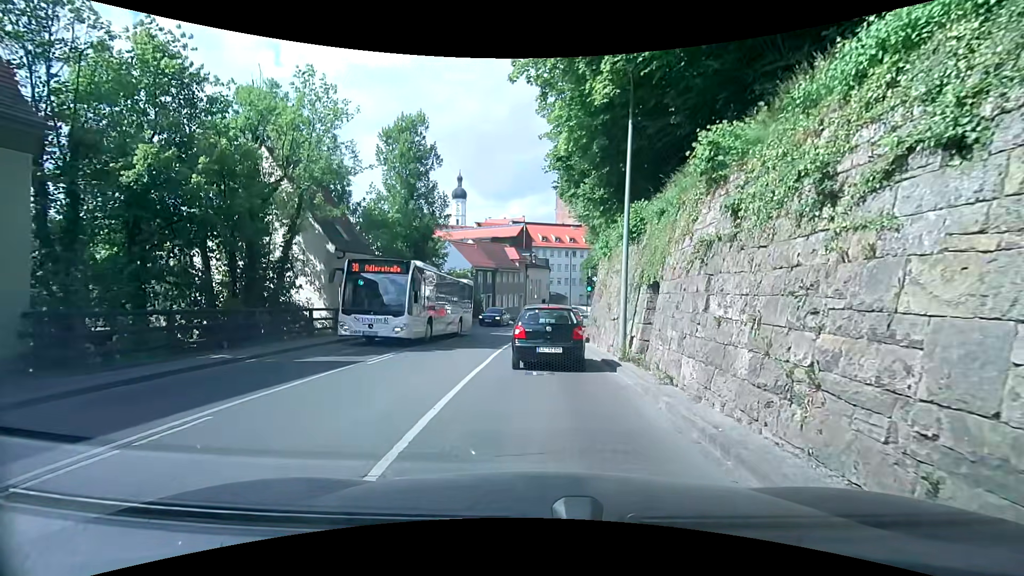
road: secondary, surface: asphalt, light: Day
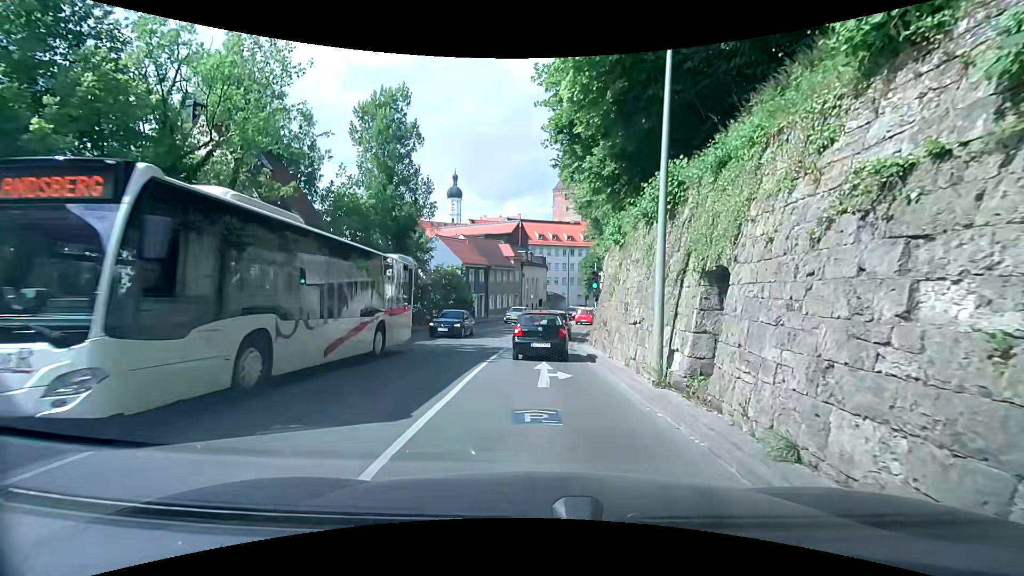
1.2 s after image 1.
(0.0, +4.2) m; -1°
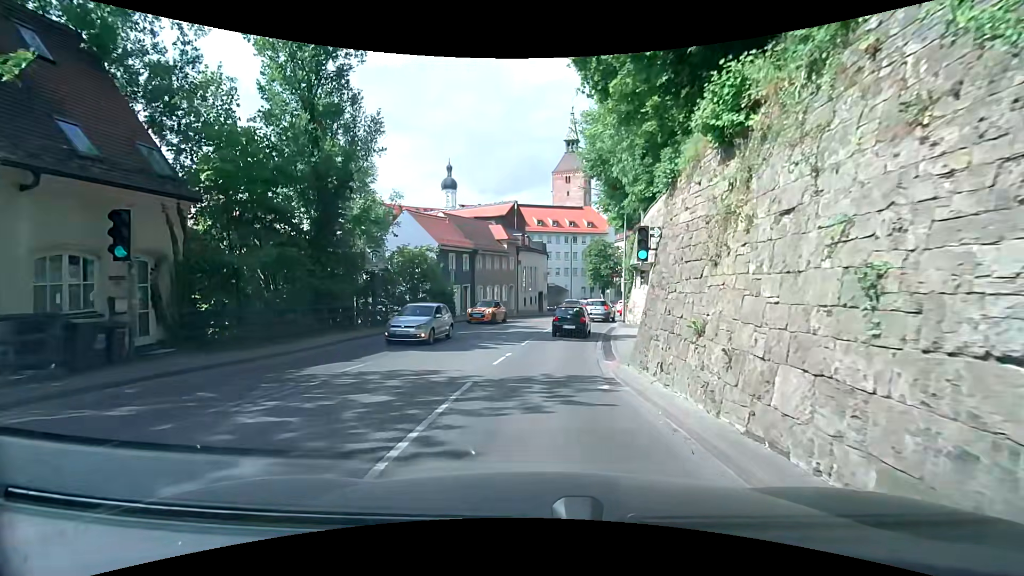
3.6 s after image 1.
(+0.4, +10.5) m; 0°
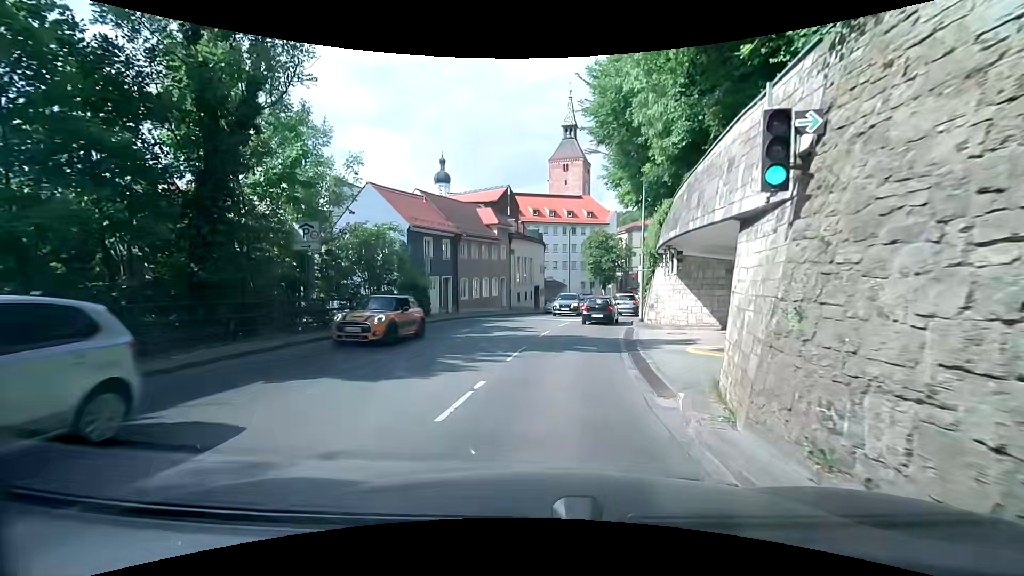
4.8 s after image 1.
(+0.2, +6.9) m; +1°
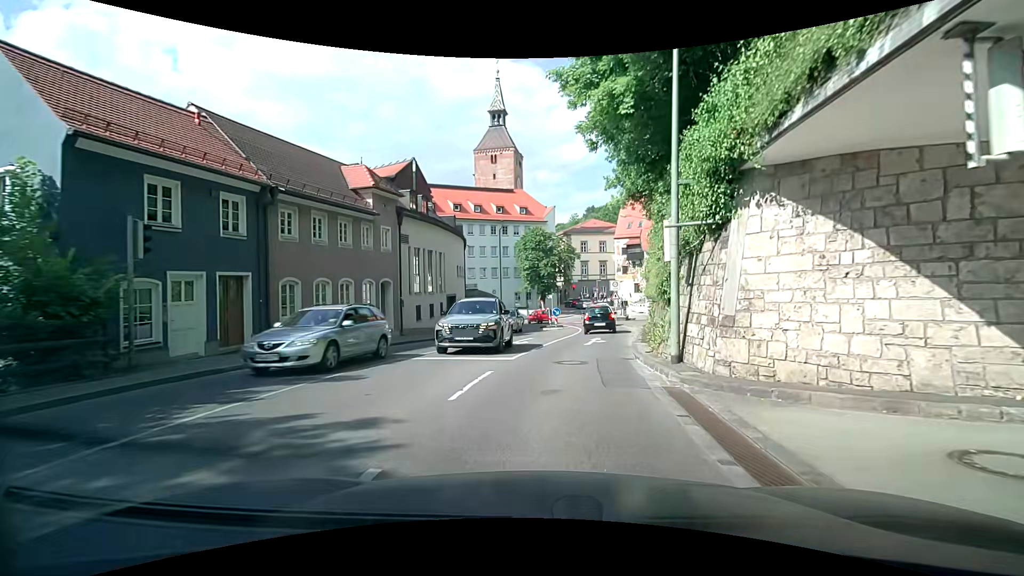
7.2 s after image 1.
(+1.5, +16.6) m; +9°
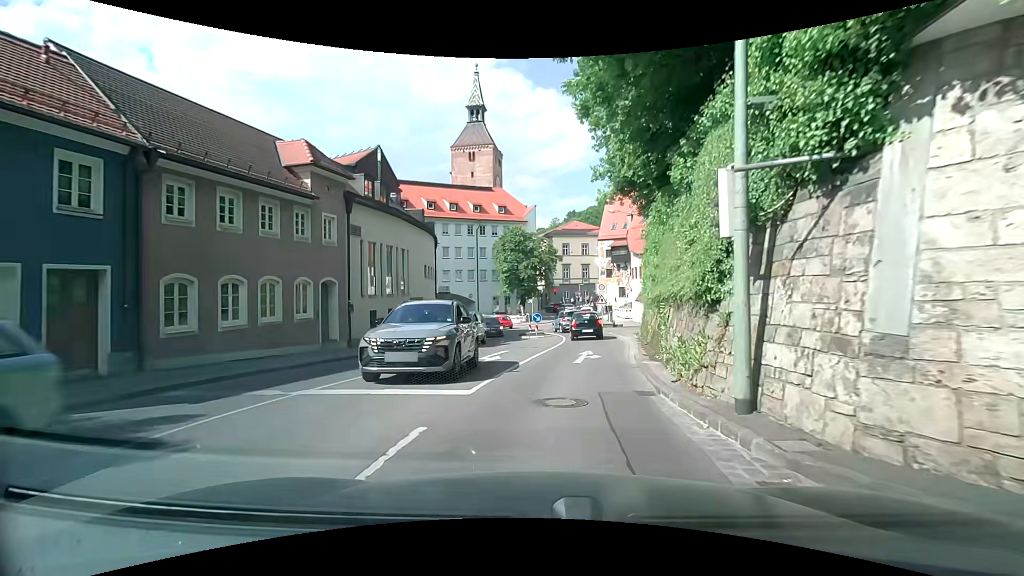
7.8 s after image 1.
(+0.1, +4.3) m; +4°
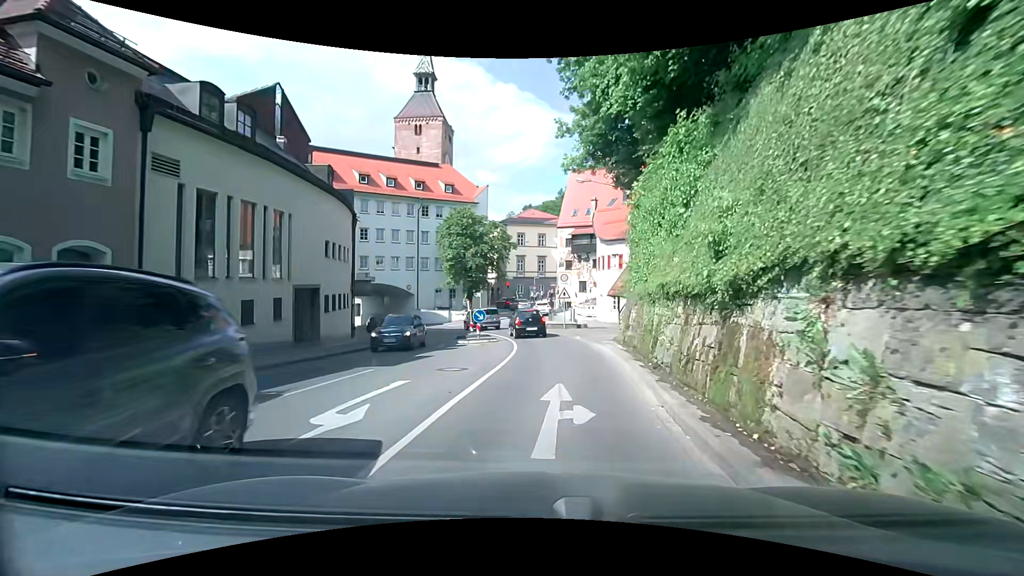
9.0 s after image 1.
(+0.1, +8.6) m; +4°
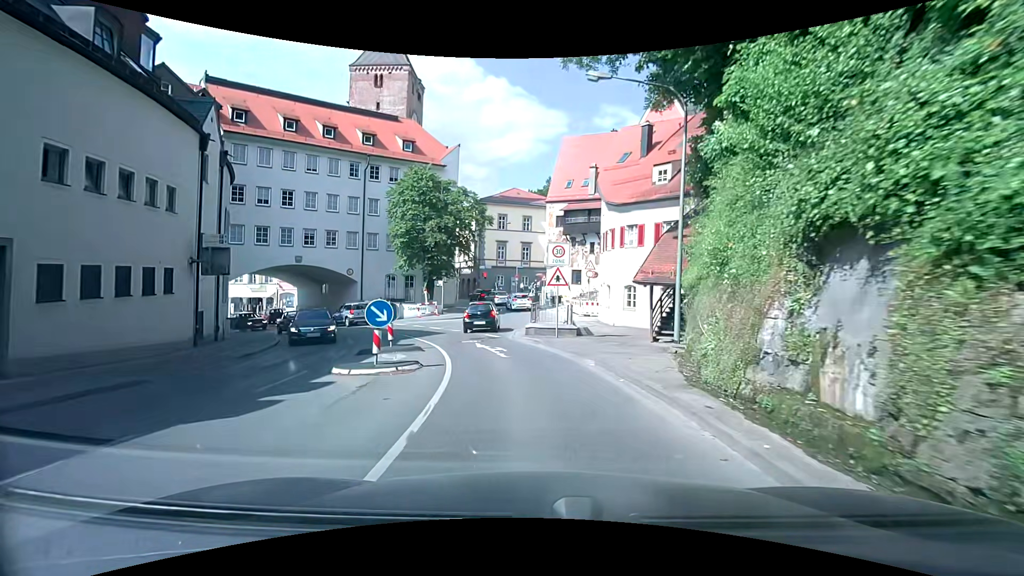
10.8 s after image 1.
(+0.2, +12.7) m; +1°
